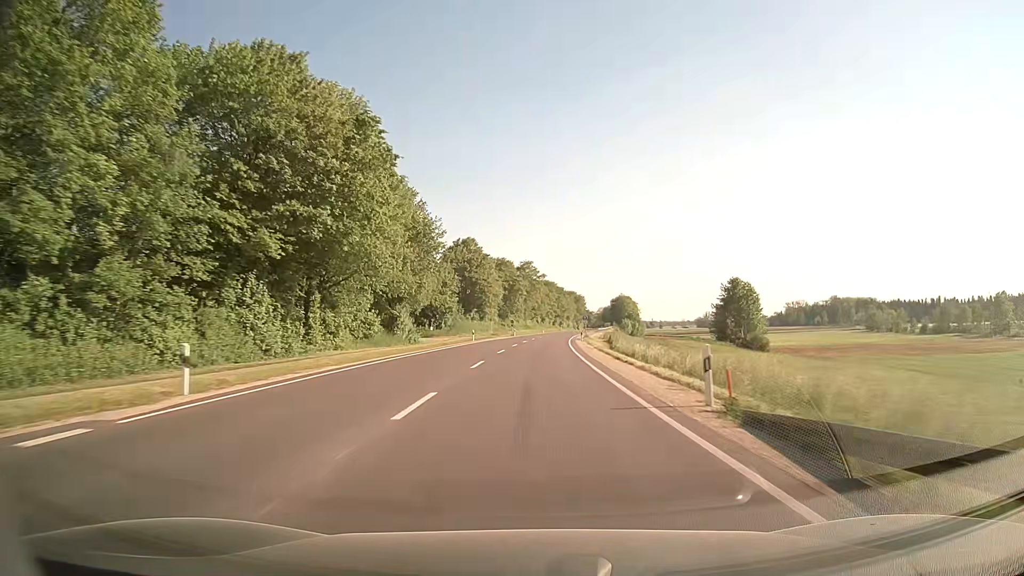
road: secondary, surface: asphalt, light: Day
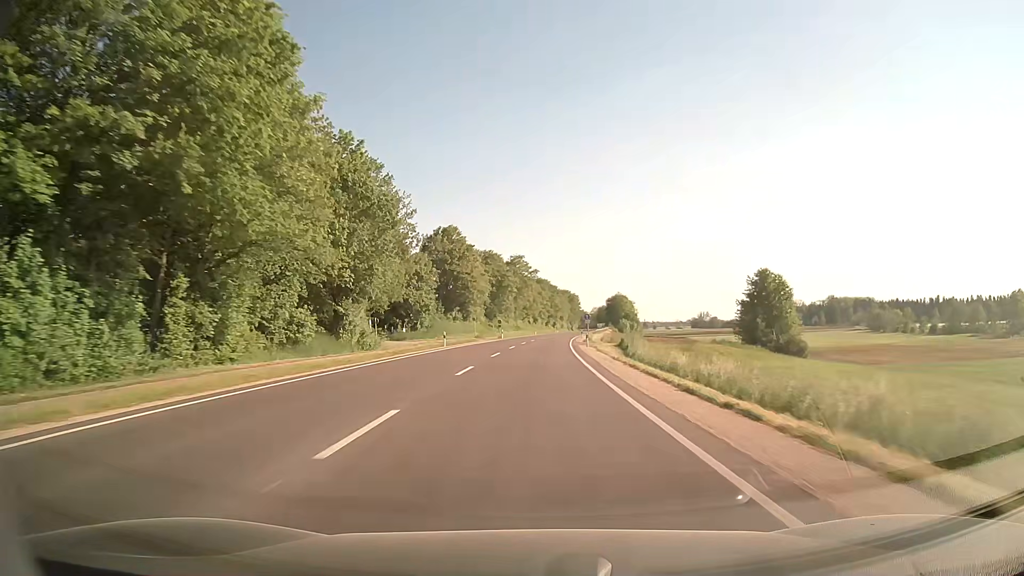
(+0.1, +14.9) m; +1°
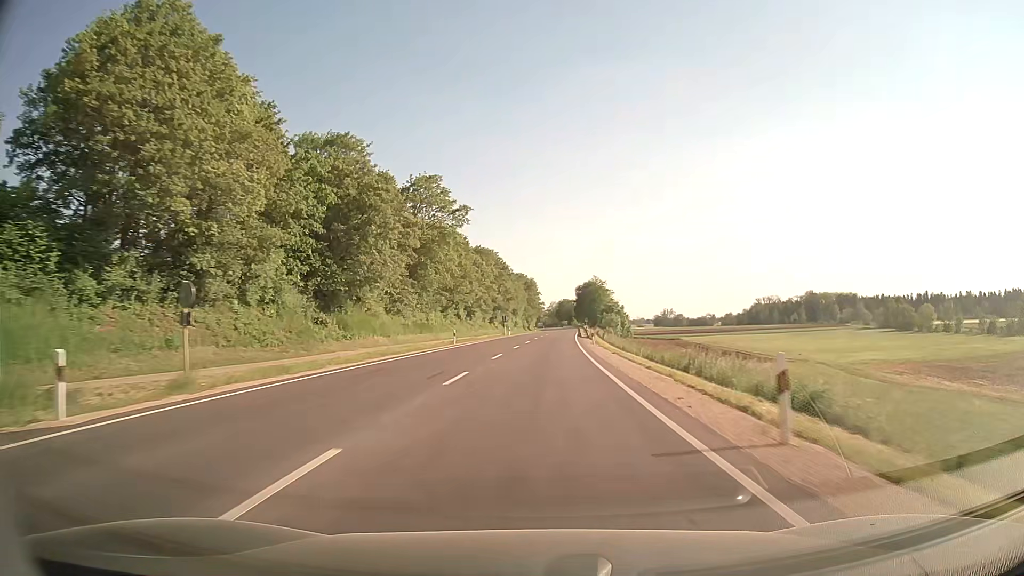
(+2.4, +75.3) m; +4°
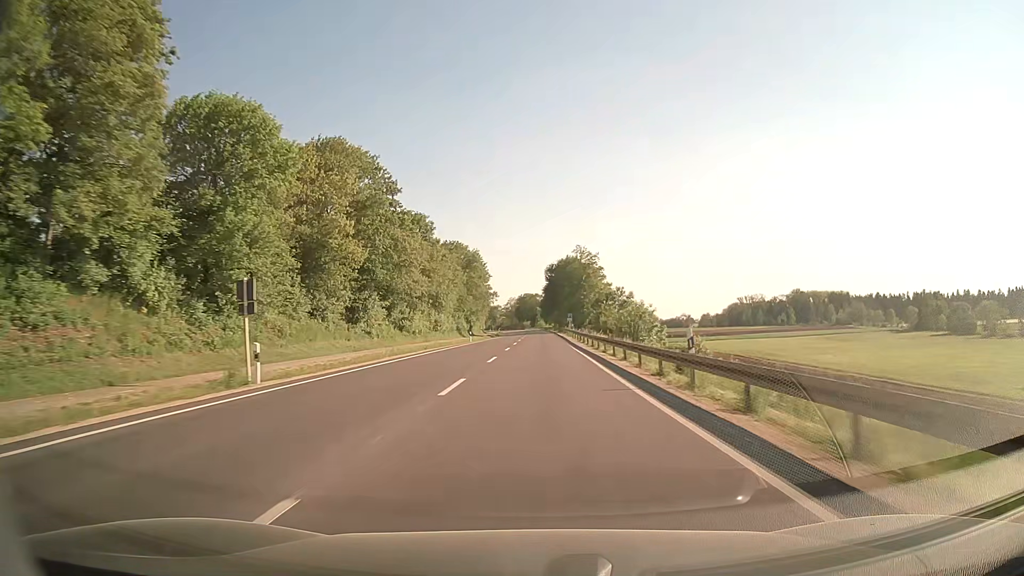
(+2.7, +74.0) m; +4°
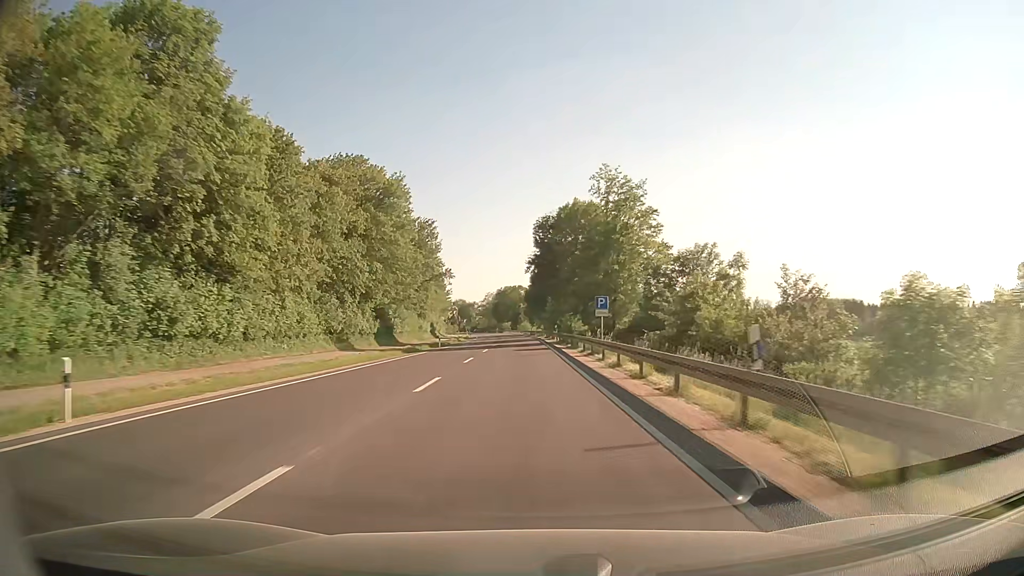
(+0.9, +58.2) m; +1°
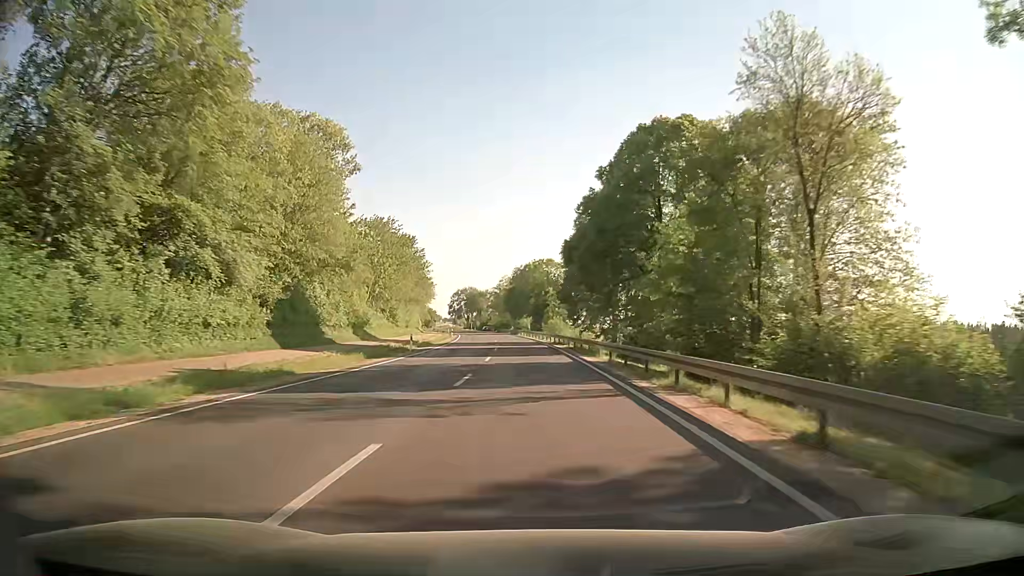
(-1.5, +69.4) m; -2°
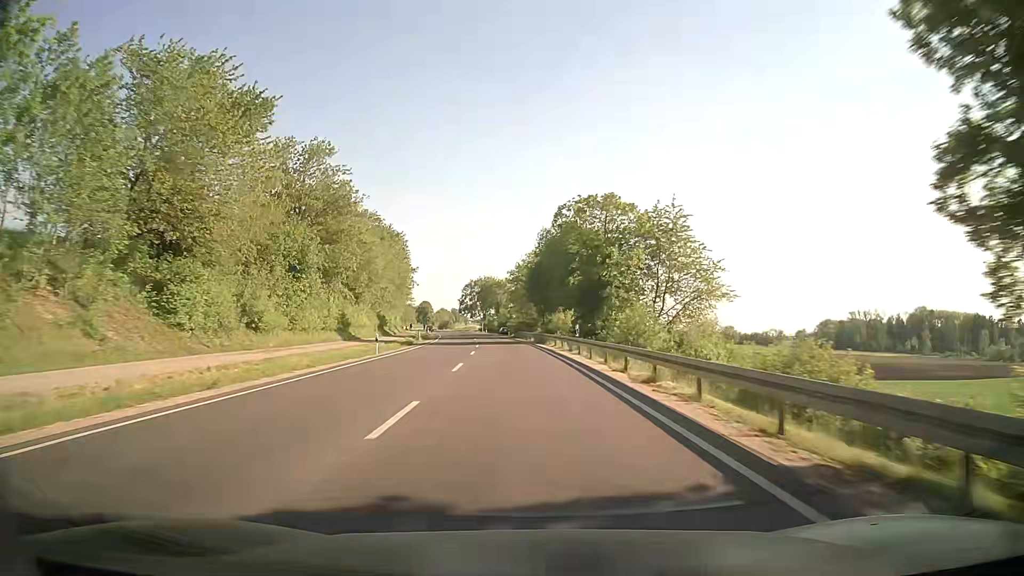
(-0.9, +55.0) m; -2°
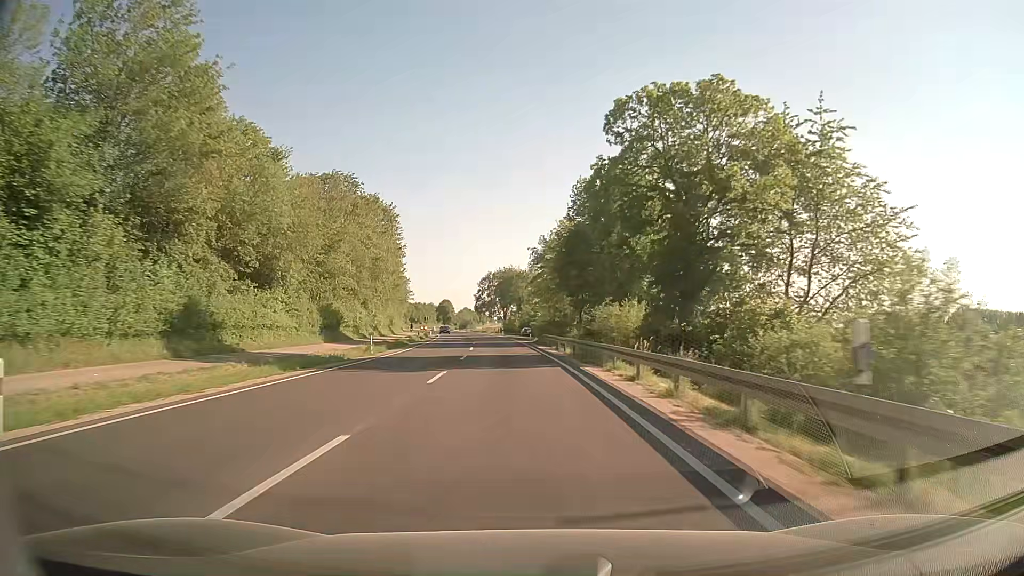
(-0.7, +27.5) m; -3°
(0, +10) (0, +20) (-1, +30) (-1, +40) (-2, +50) (-3, +60) (-4, +70) (-5, +80) (-7, +90) (-8, +100) m
